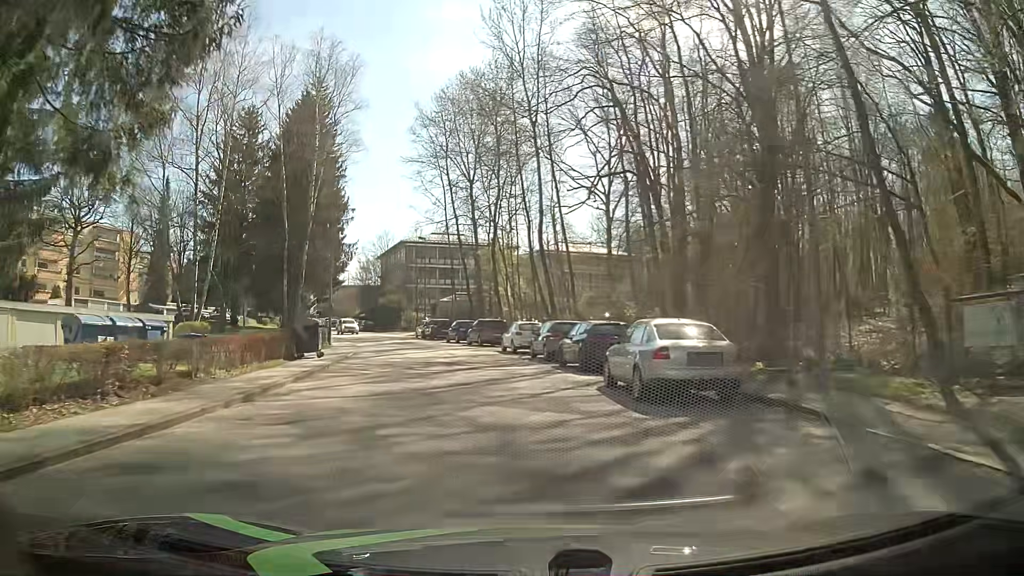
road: residential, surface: asphalt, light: Day
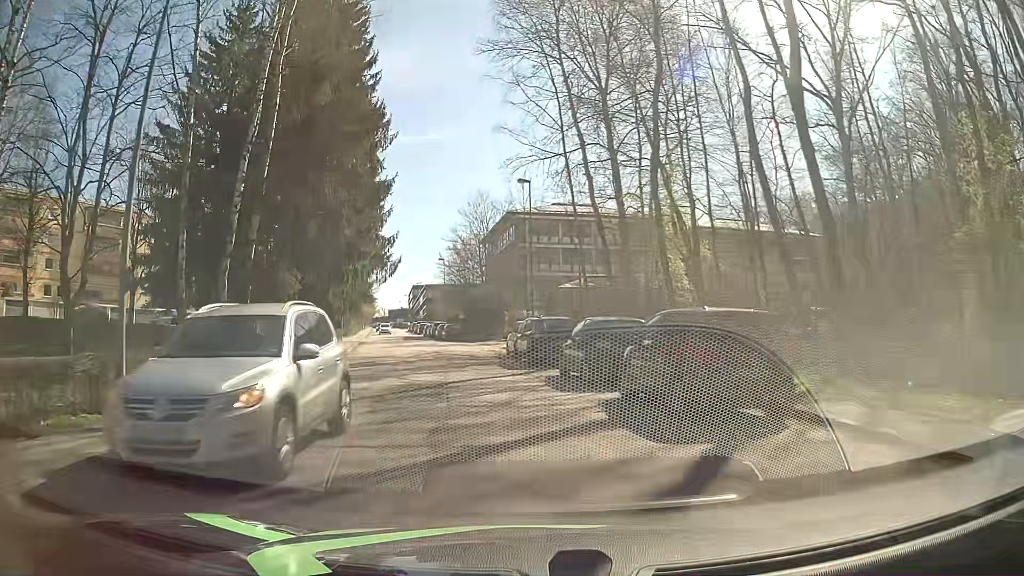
(-3.1, +30.0) m; -11°
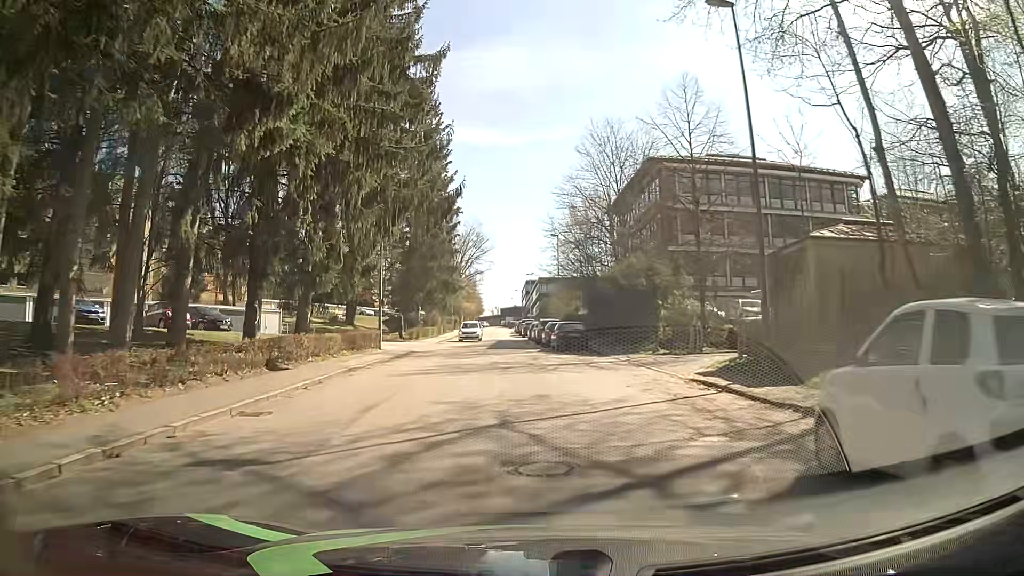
(-2.7, +24.1) m; -10°
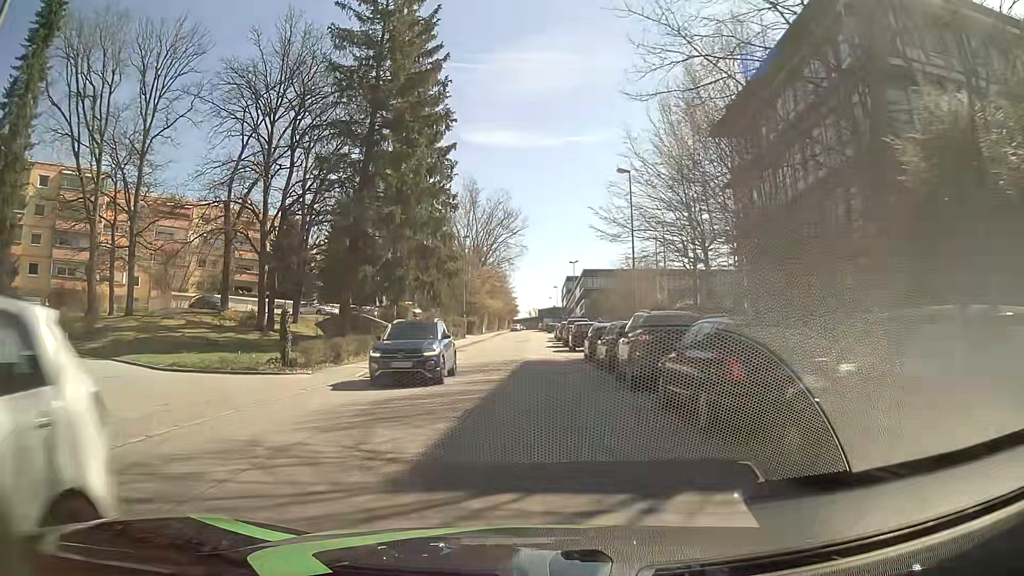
(-0.9, +30.0) m; -3°
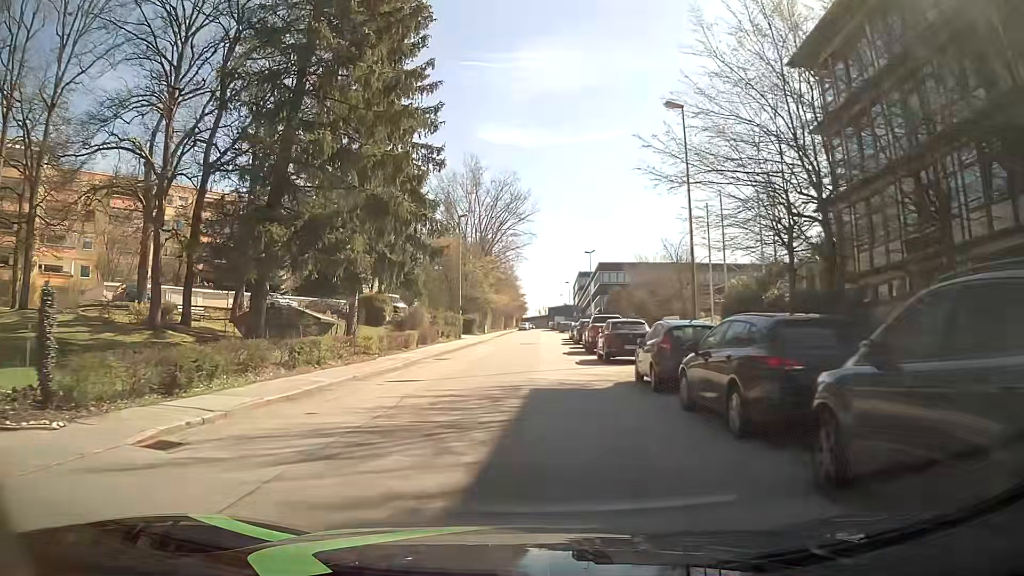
(-0.2, +12.1) m; -1°
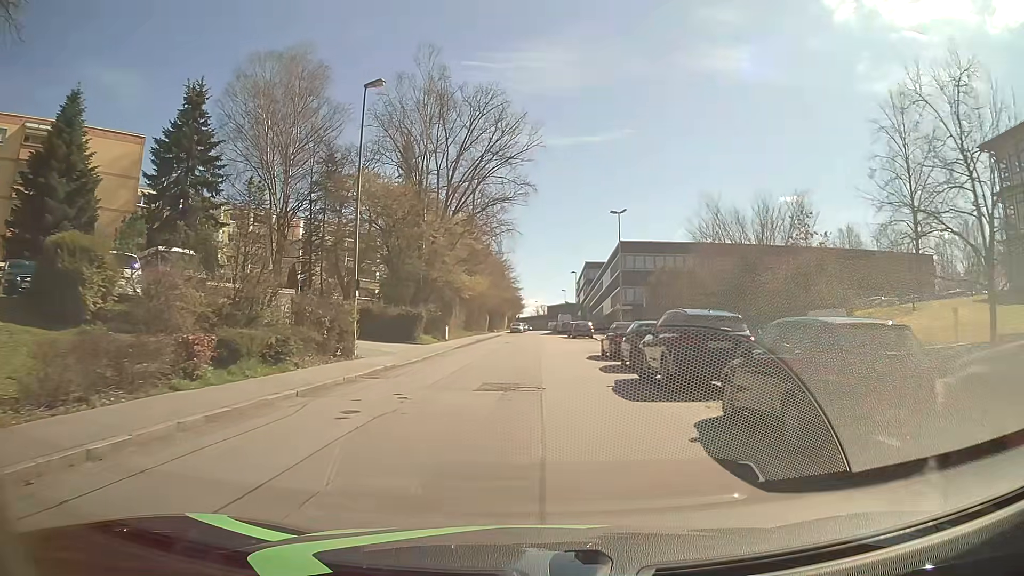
(-0.1, +31.8) m; 0°
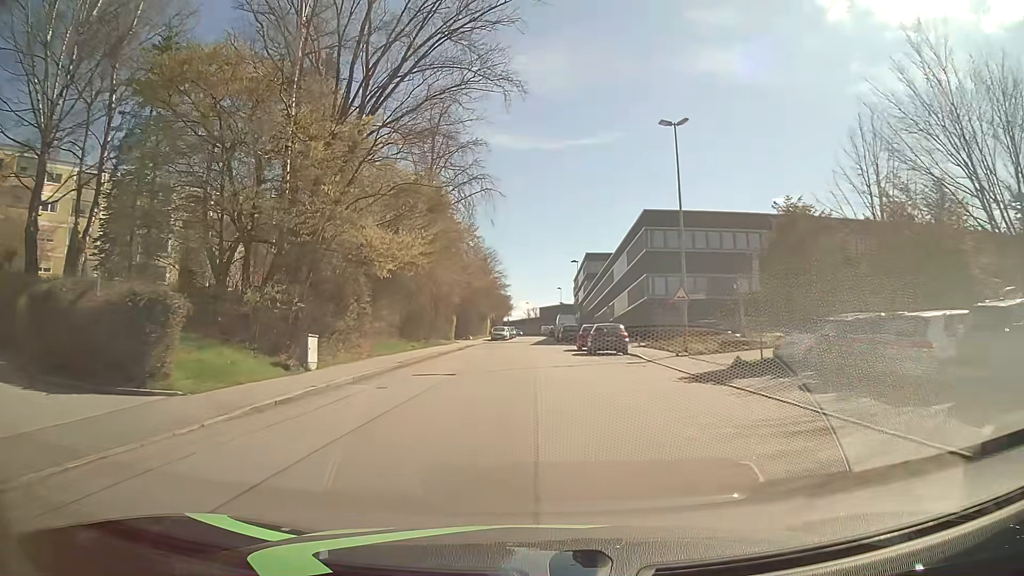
(+0.1, +25.7) m; 0°
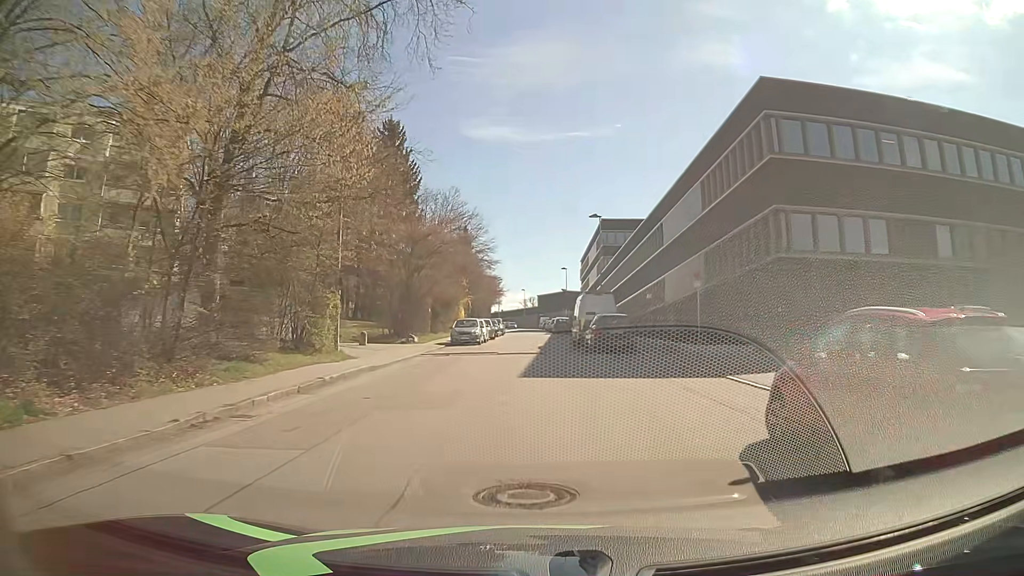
(0.0, +32.8) m; 0°
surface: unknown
